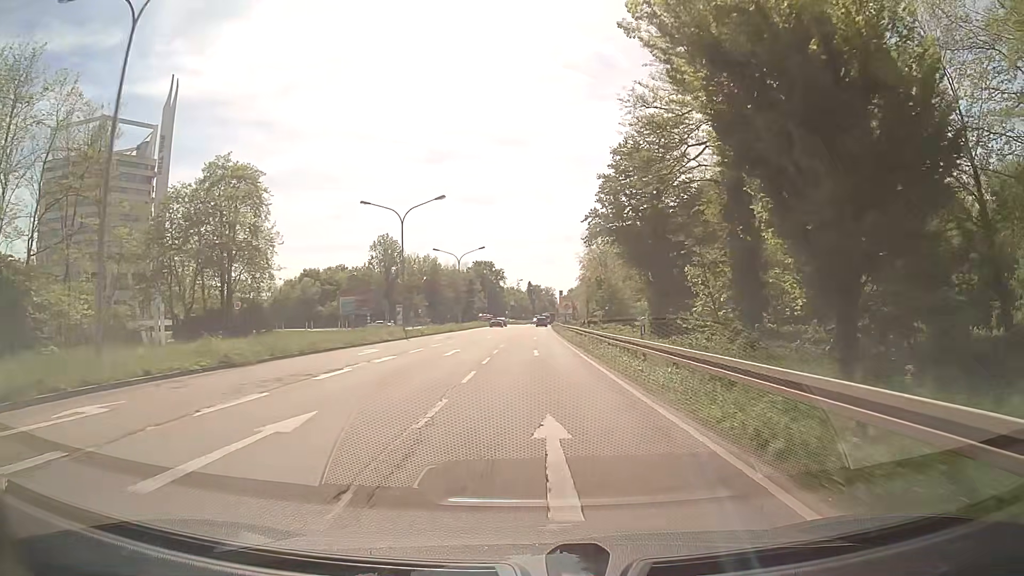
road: primary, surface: asphalt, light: Day
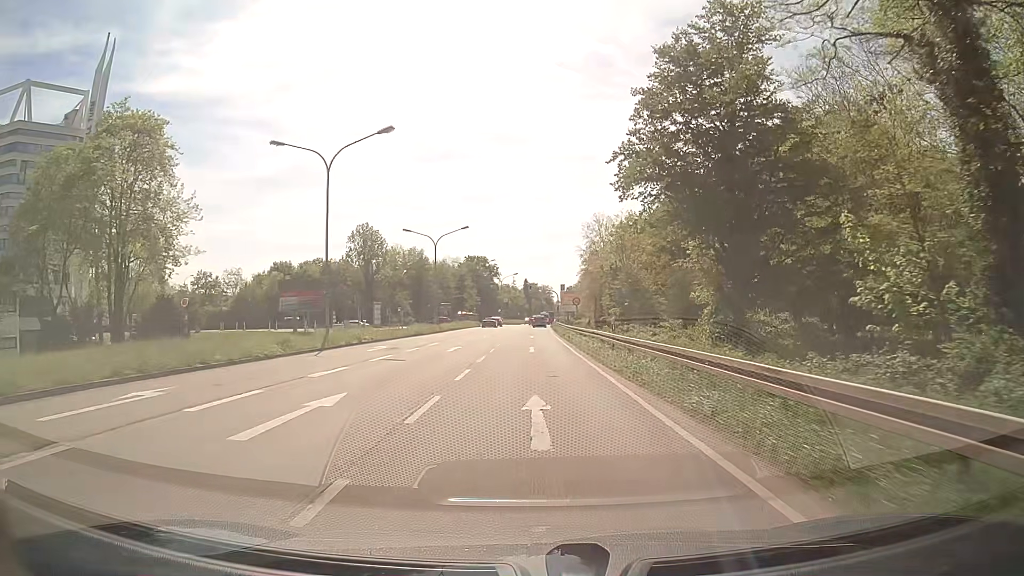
(0.0, +17.6) m; 0°
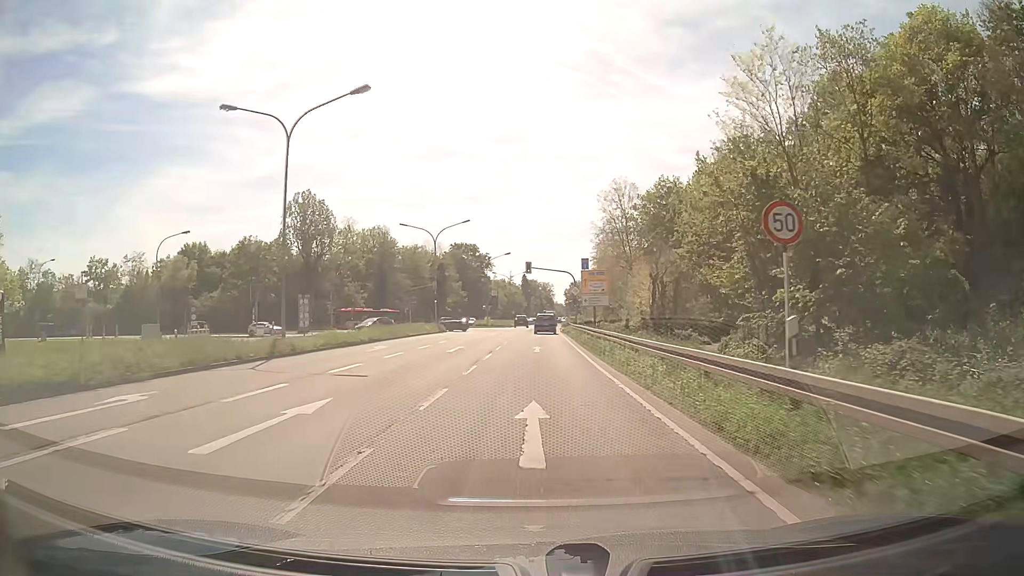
(+0.1, +40.5) m; 0°
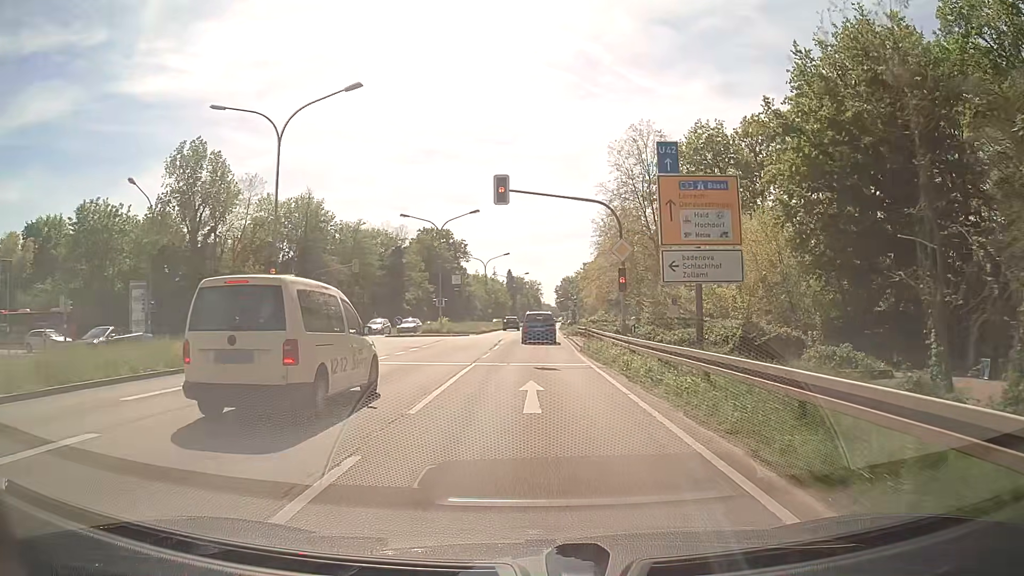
(+0.4, +36.4) m; +1°
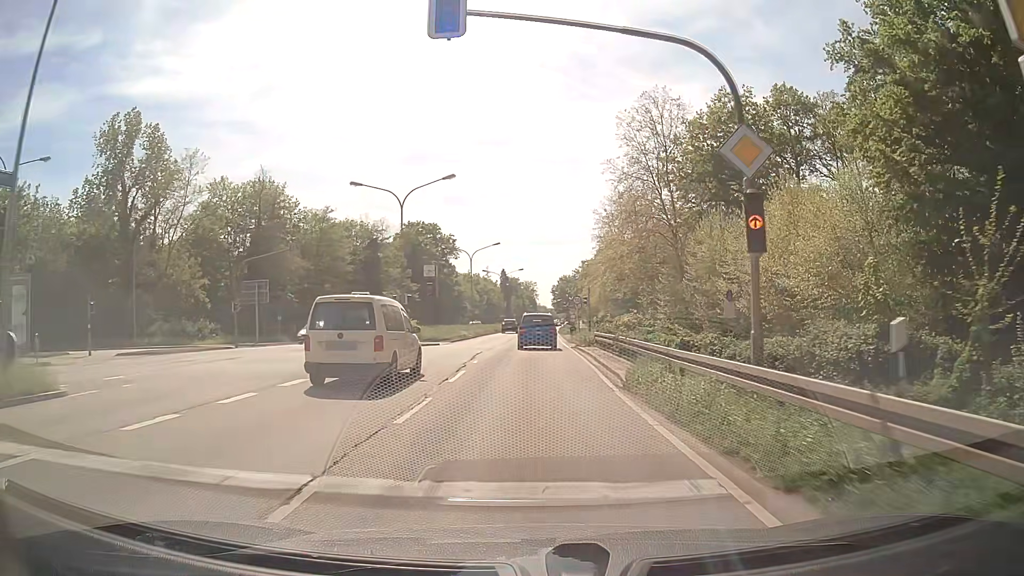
(+0.1, +14.3) m; +1°
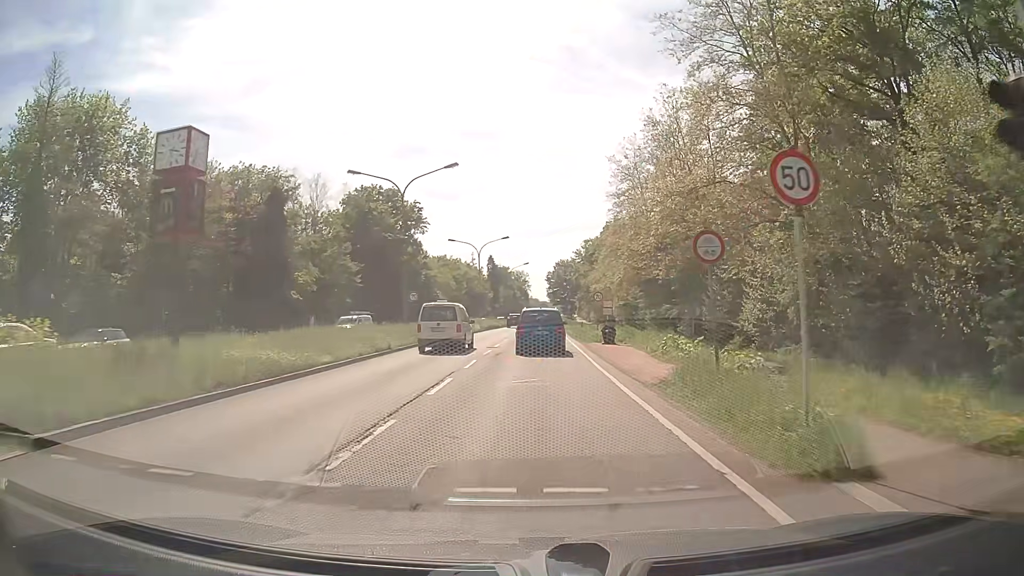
(+0.2, +36.5) m; +1°
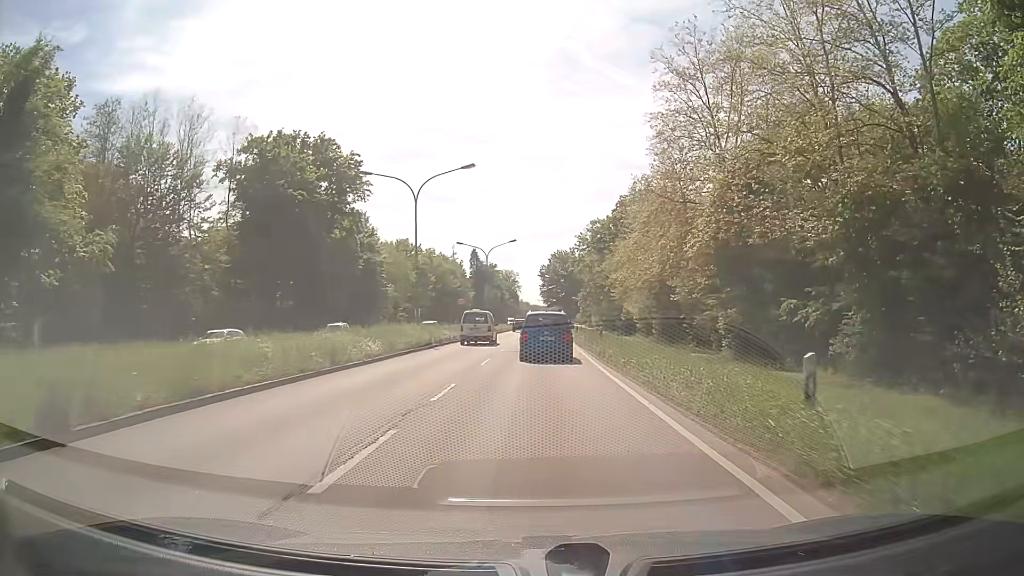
(+0.3, +36.8) m; +1°
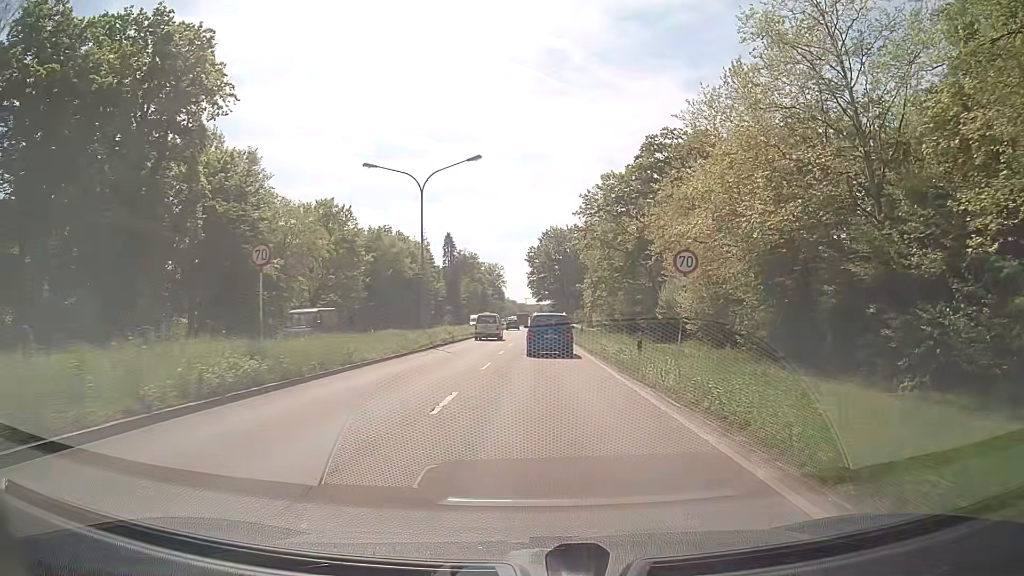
(+0.4, +37.6) m; +1°
(0, +10) (0, +20) (0, +30) (0, +40) (0, +50) (0, +60) (0, +70) (0, +80) (0, +90) (0, +100) m
